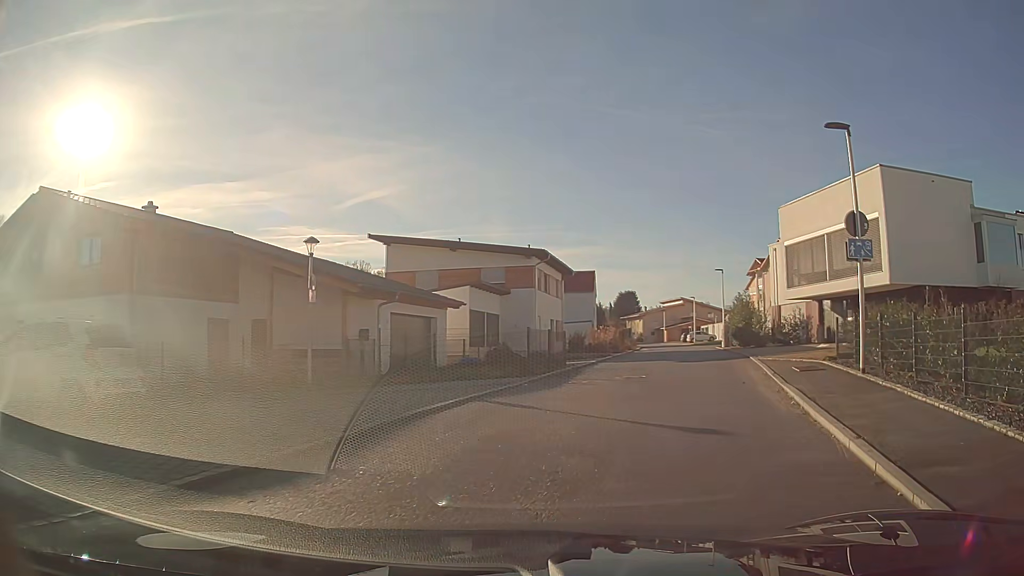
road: residential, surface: asphalt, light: Day
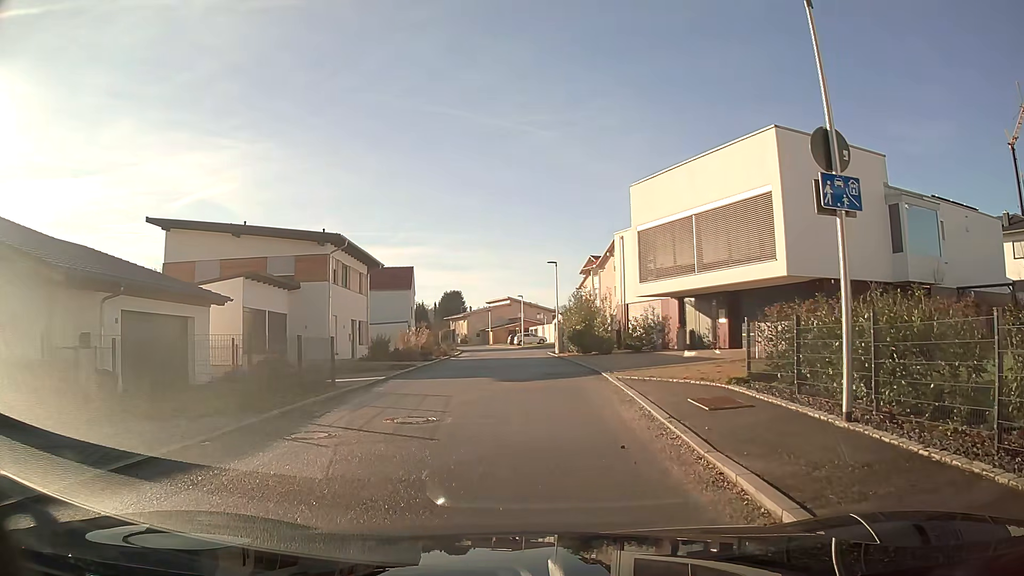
(+1.0, +6.9) m; +12°
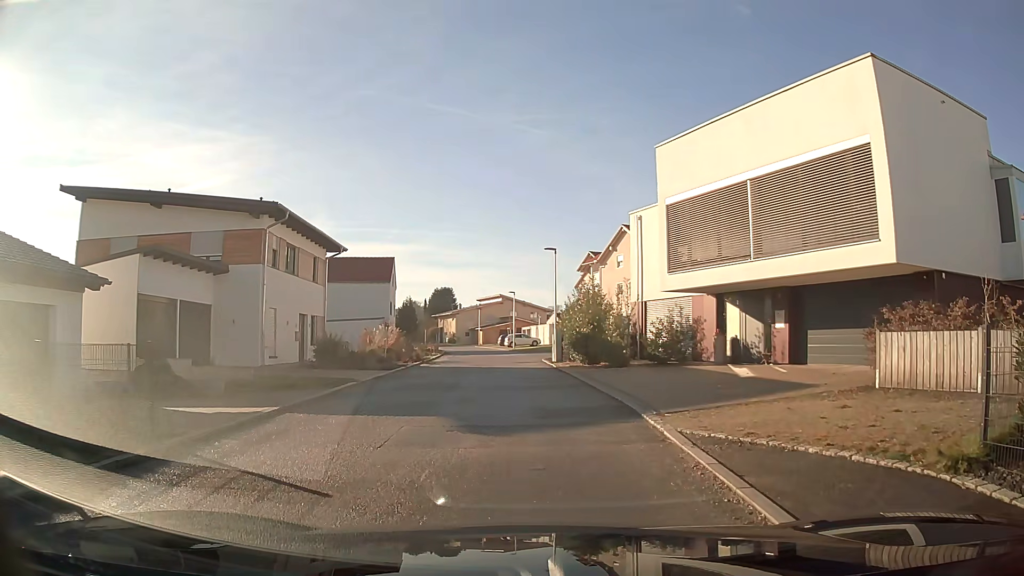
(0.0, +7.5) m; 0°
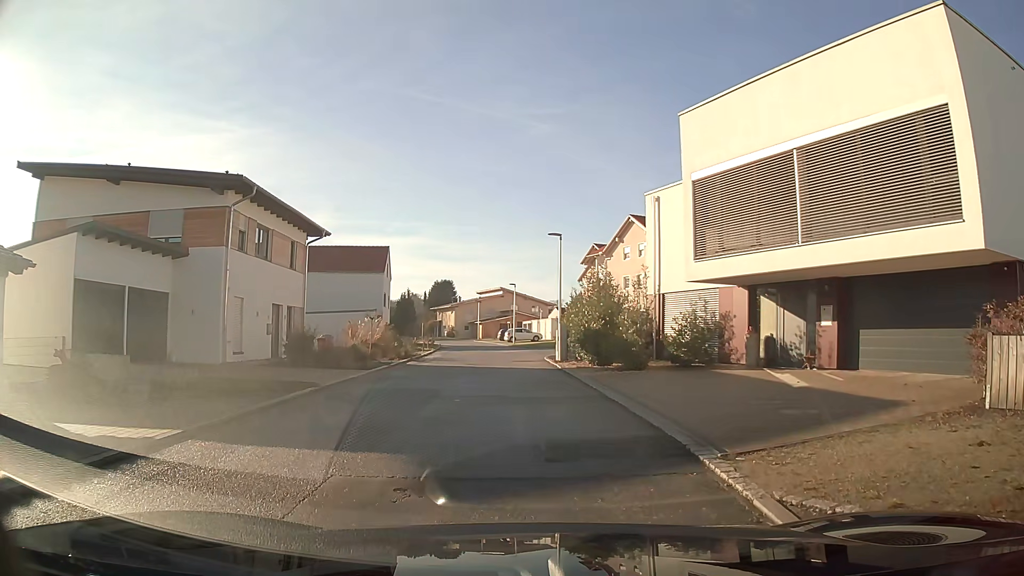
(0.0, +3.4) m; 0°
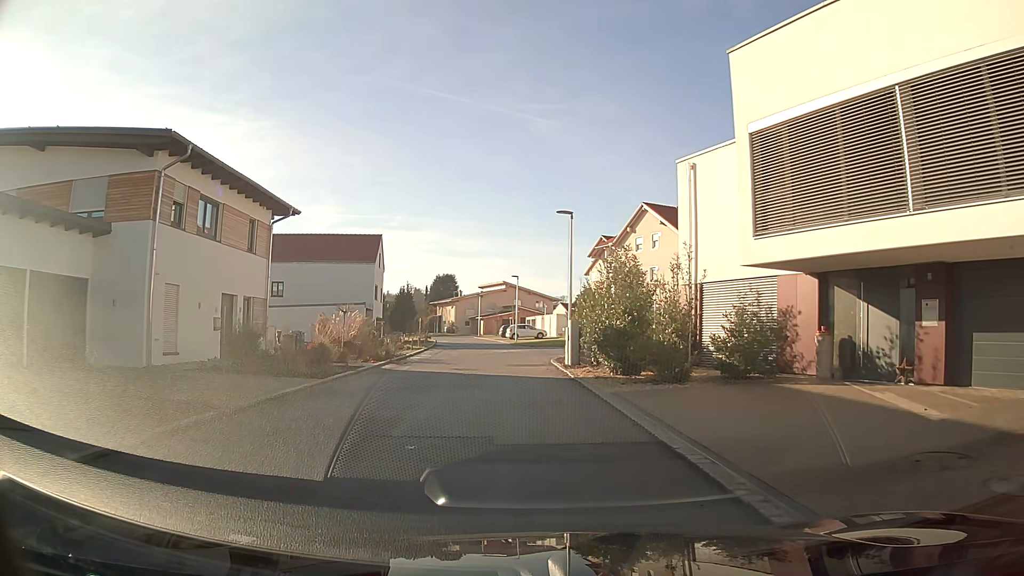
(0.0, +5.0) m; 0°
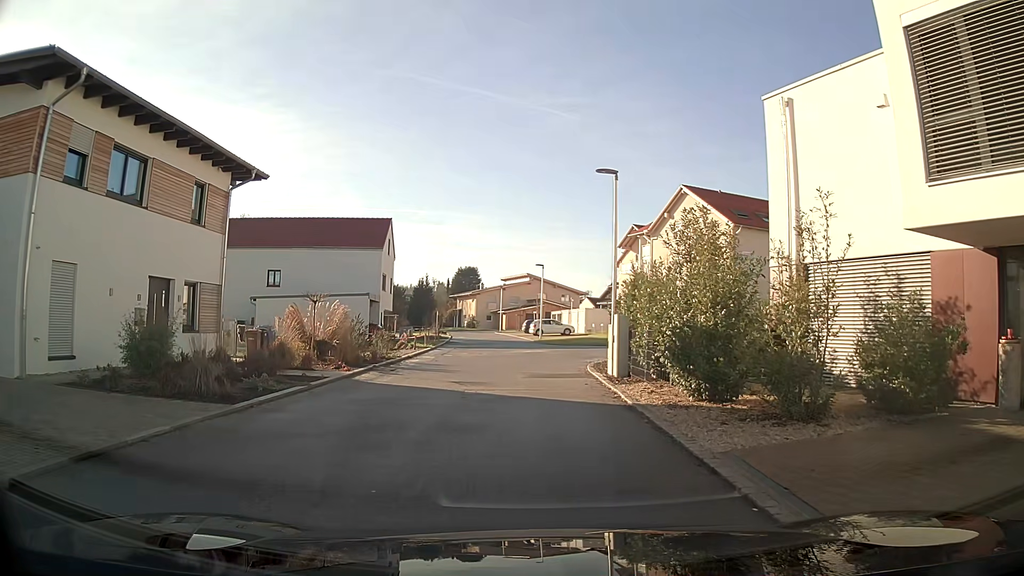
(-0.1, +6.1) m; -2°
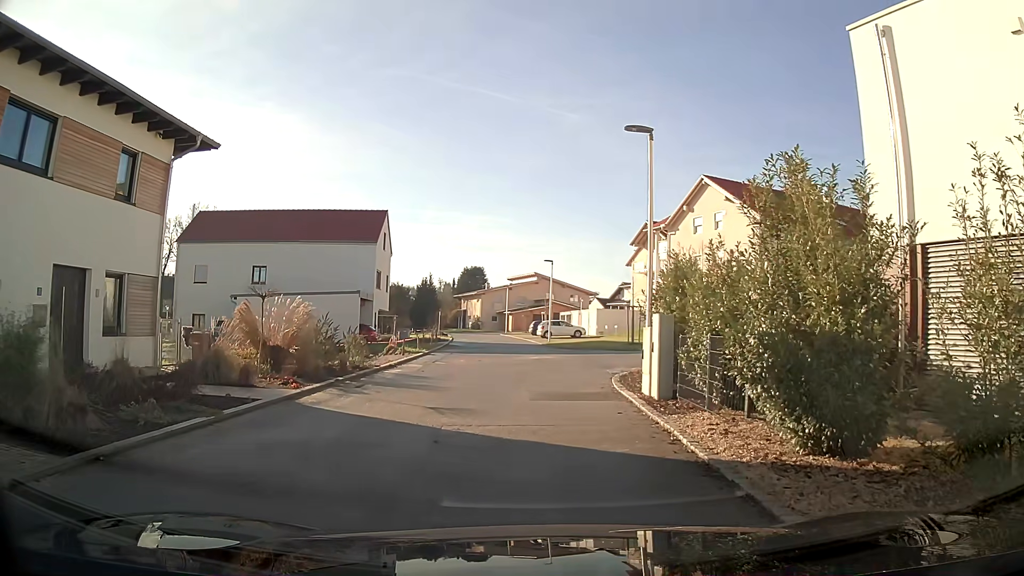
(-0.1, +4.3) m; -1°
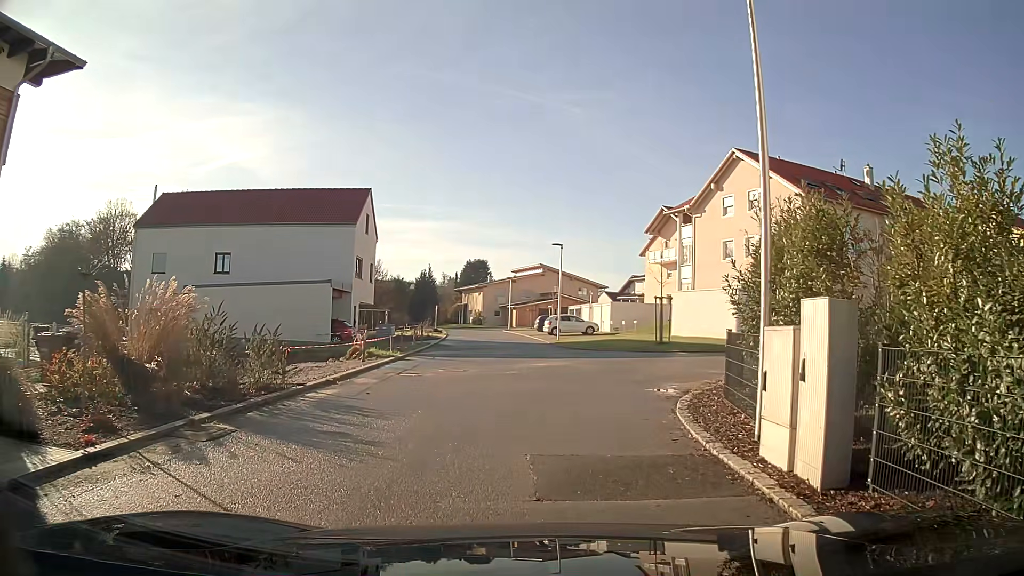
(0.0, +6.7) m; -1°
(0, +10) (+4, +19) (+13, +23) (+22, +27) (+32, +30) (+41, +33) (+51, +36) (+60, +40) (+69, +44) (+79, +46) m
